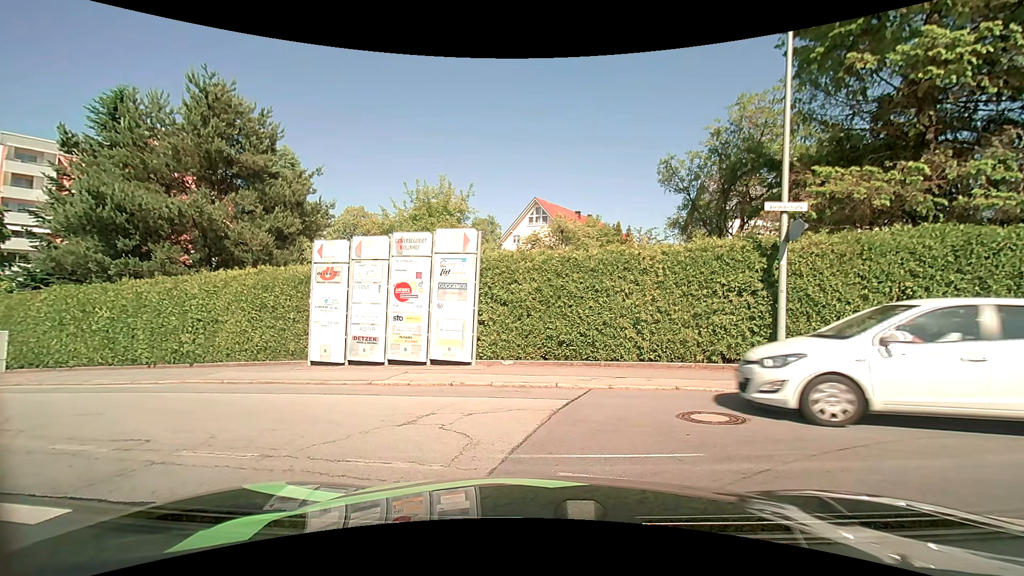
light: Day
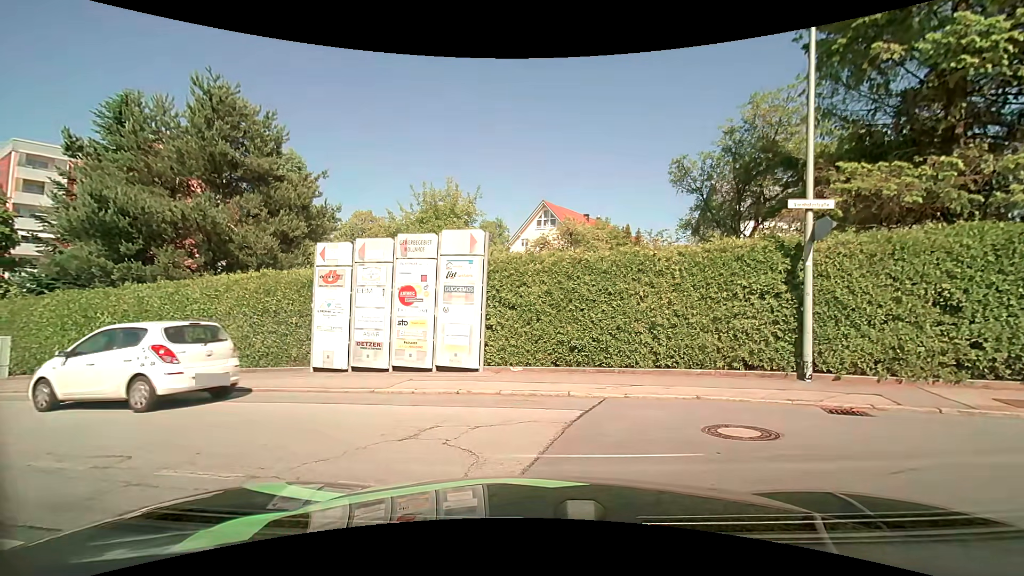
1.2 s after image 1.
(0.0, +0.5) m; 0°
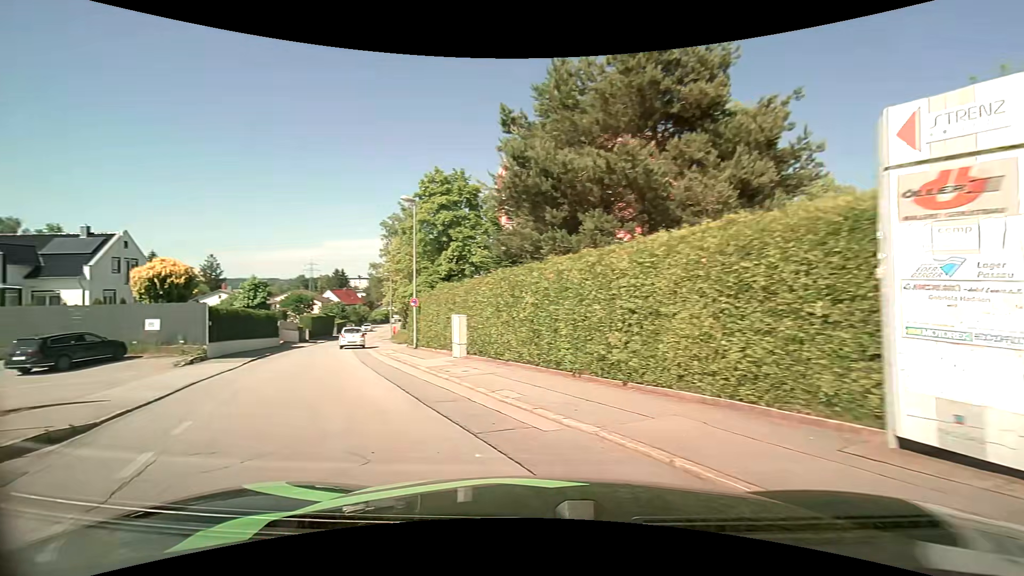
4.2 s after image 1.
(-3.0, +7.6) m; -47°
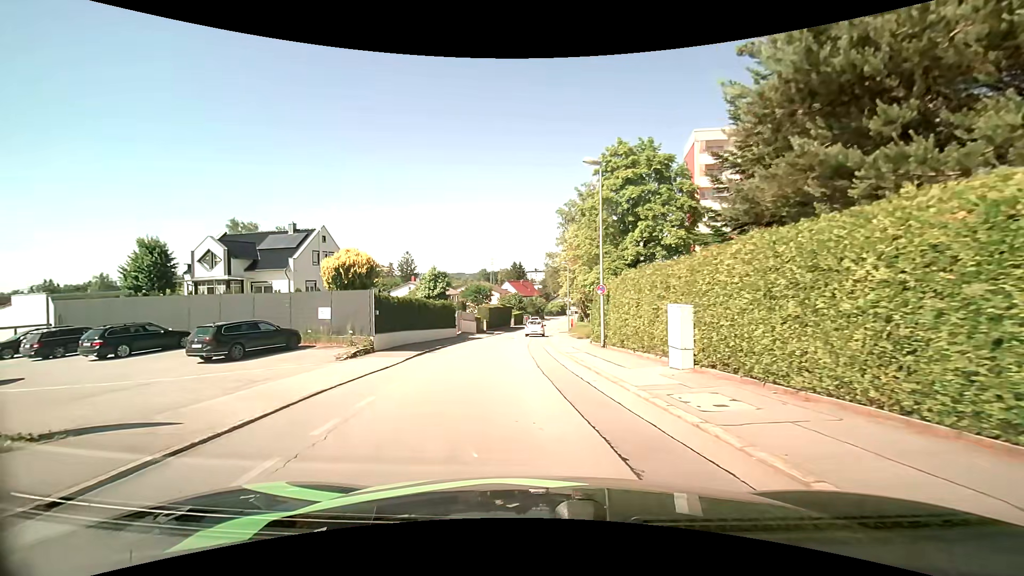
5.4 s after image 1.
(-1.3, +5.5) m; -22°
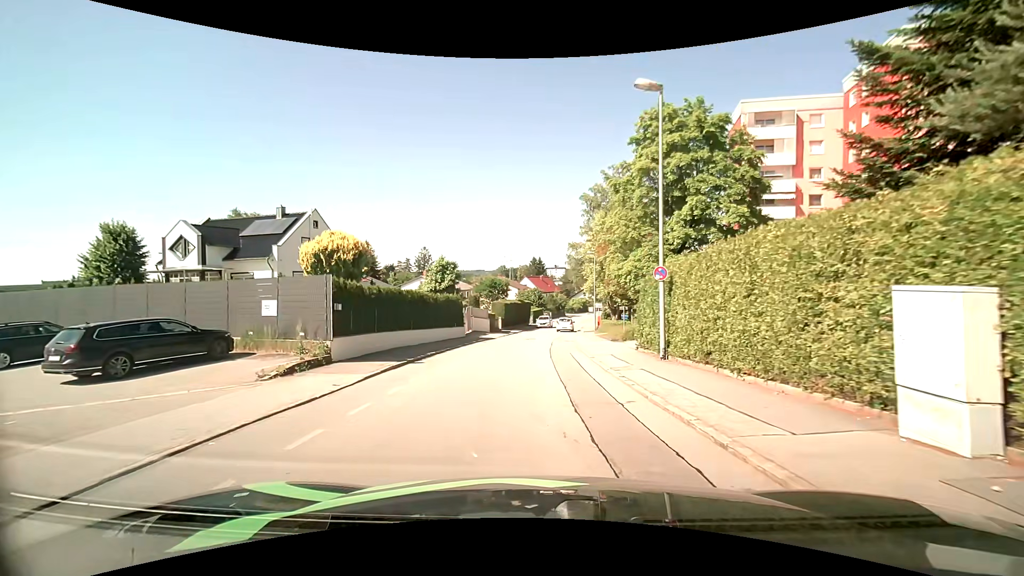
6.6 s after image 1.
(-0.2, +6.9) m; -2°
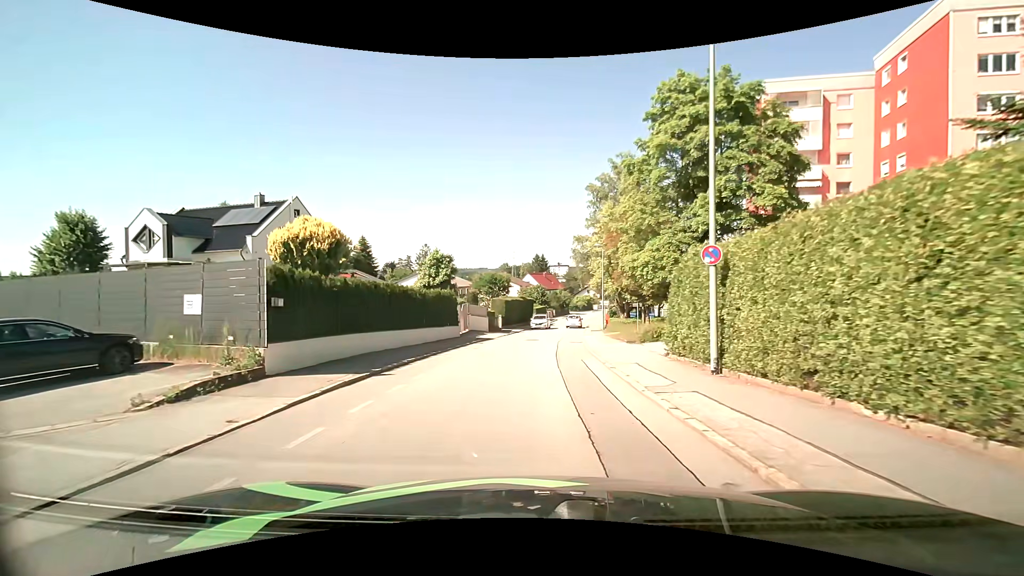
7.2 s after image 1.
(0.0, +4.0) m; -1°
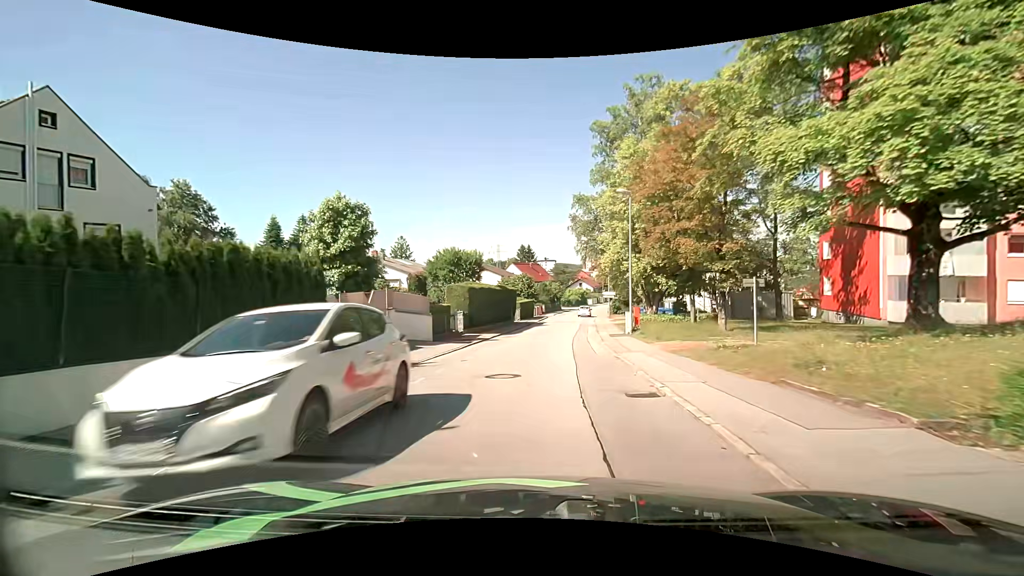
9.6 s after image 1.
(+0.2, +19.5) m; +2°
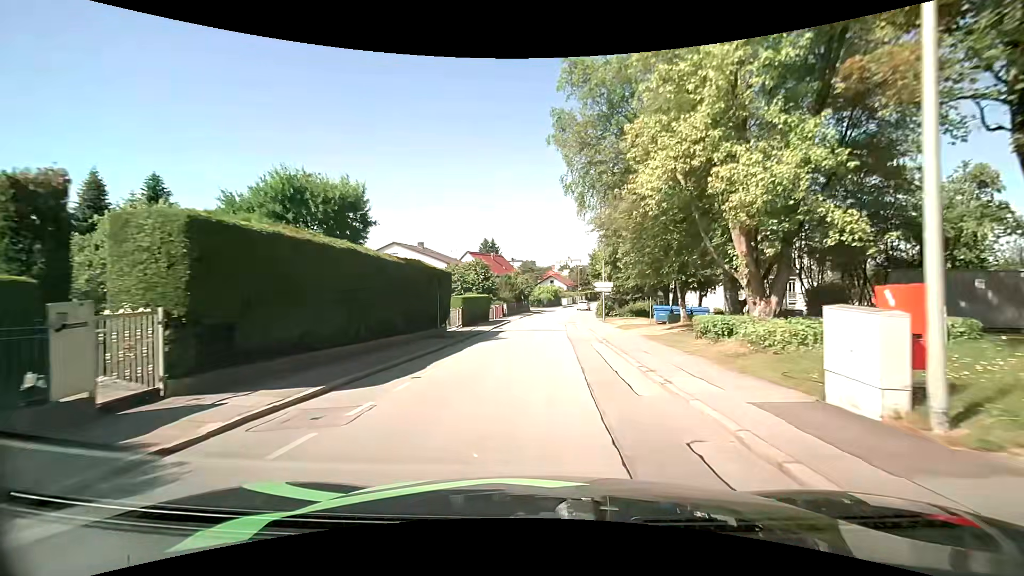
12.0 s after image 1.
(+0.7, +23.2) m; +4°
(0, +10) (0, +20) (0, +30) (+1, +40) (+2, +50) (+2, +60) (+4, +70) (+6, +80) (+8, +89) (+10, +99) m
